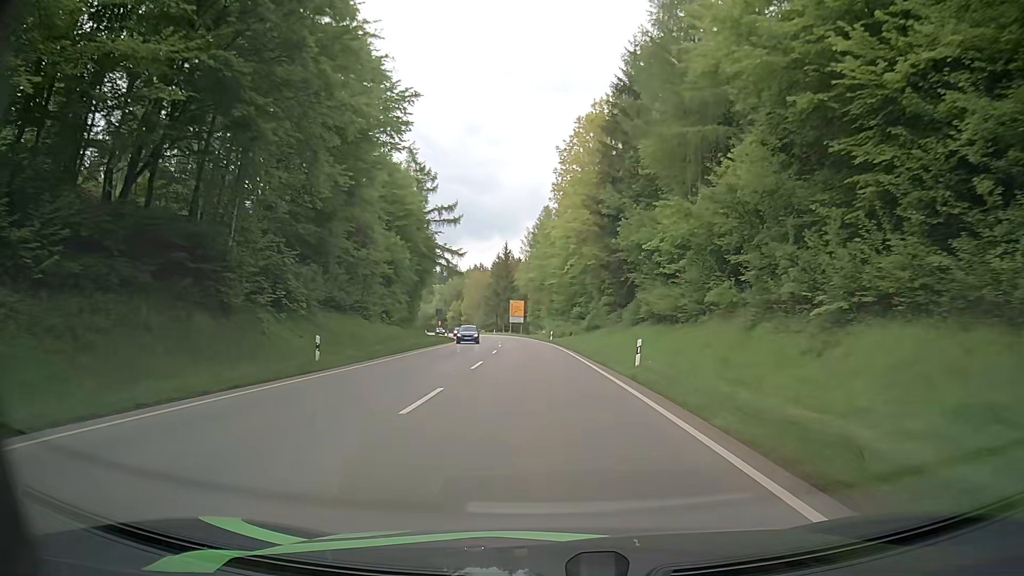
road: secondary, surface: asphalt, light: Day
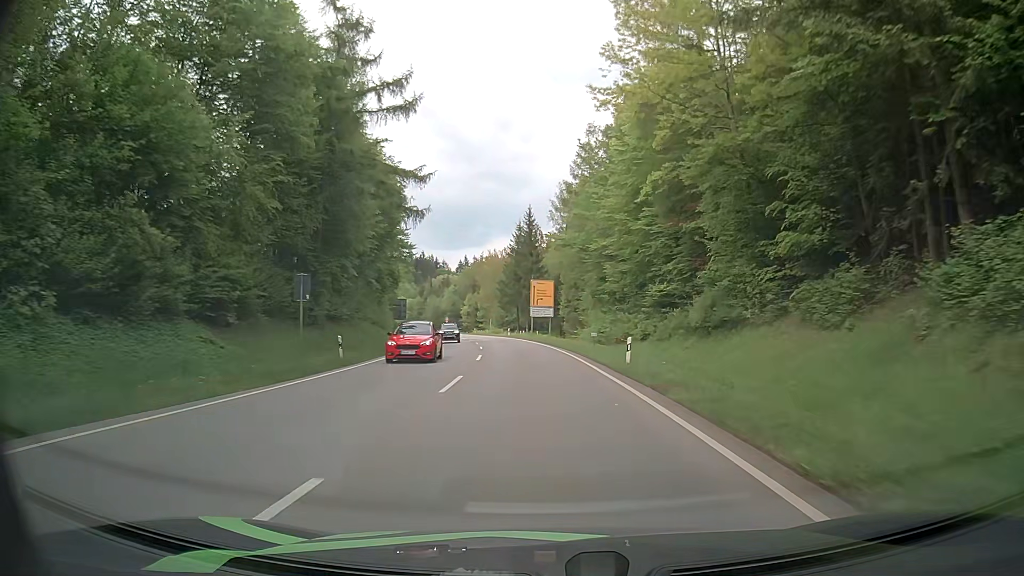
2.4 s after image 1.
(-1.0, +43.7) m; -3°
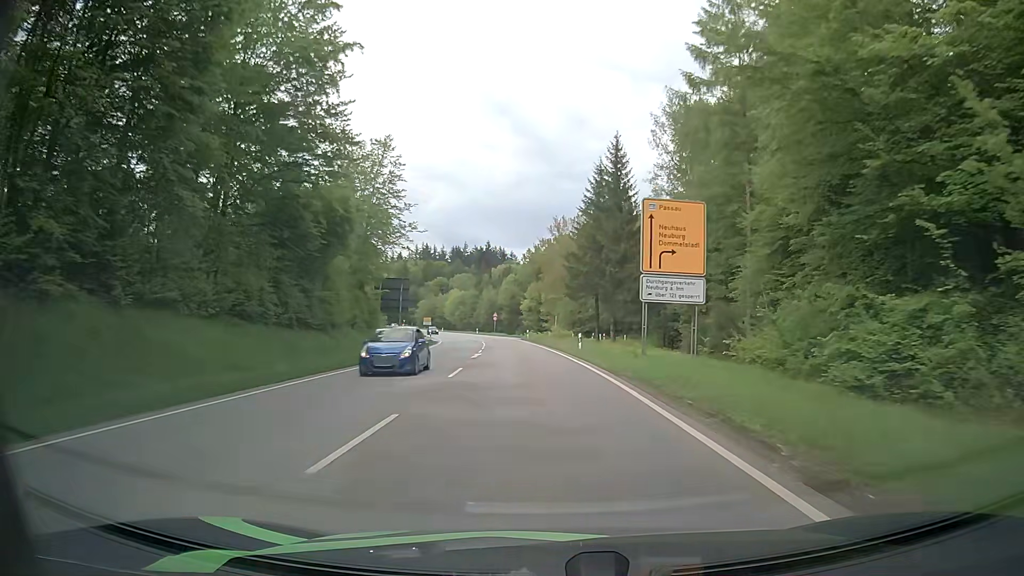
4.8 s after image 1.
(-2.1, +43.9) m; -6°
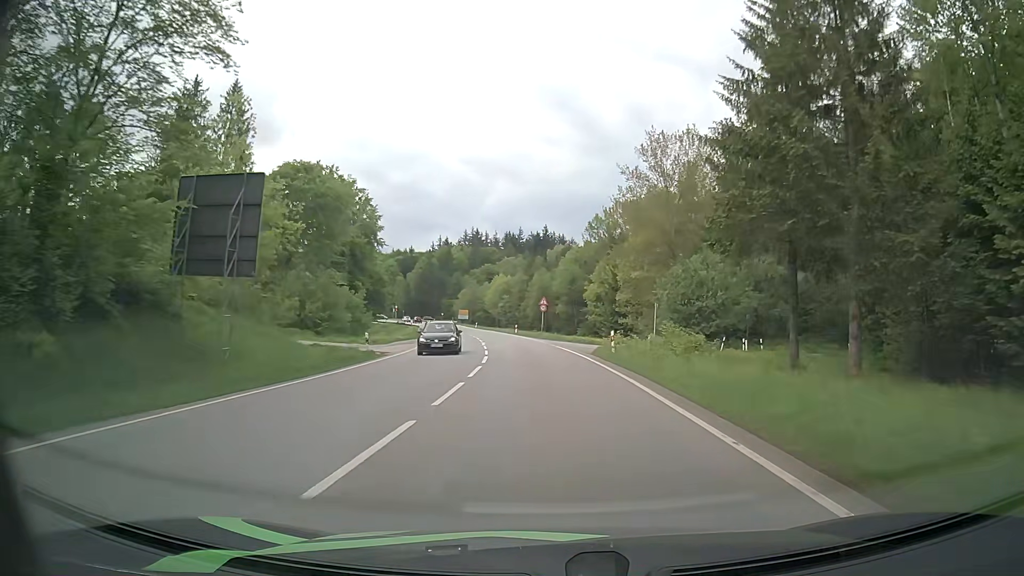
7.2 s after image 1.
(-2.4, +44.2) m; -5°
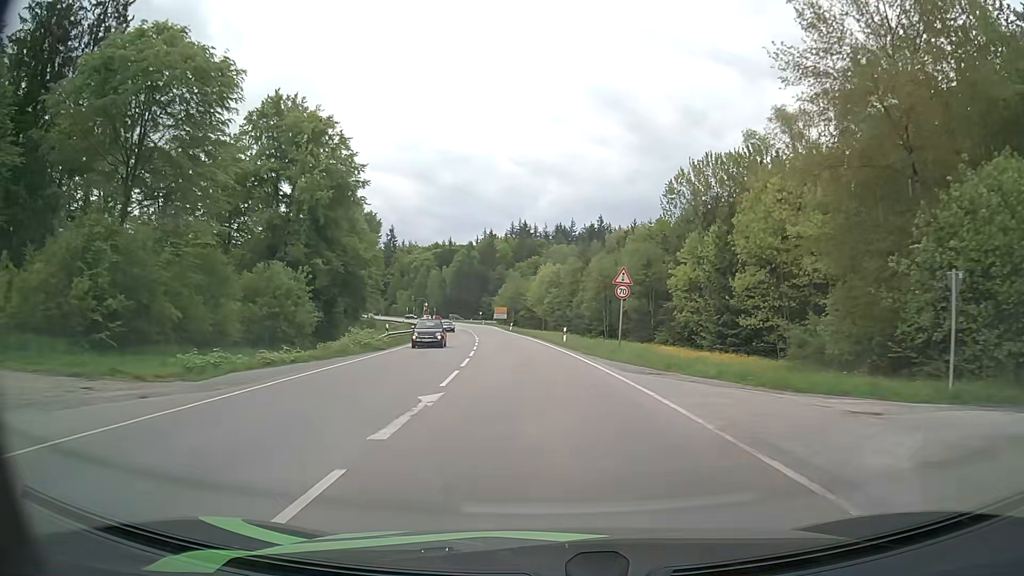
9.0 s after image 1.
(-1.1, +33.4) m; -4°
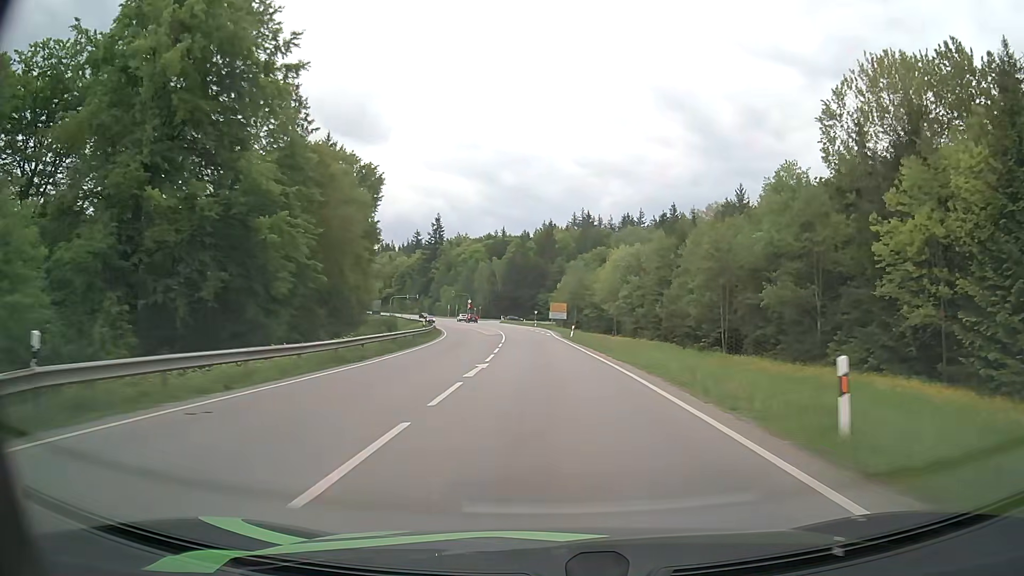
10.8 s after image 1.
(-1.7, +33.3) m; -5°
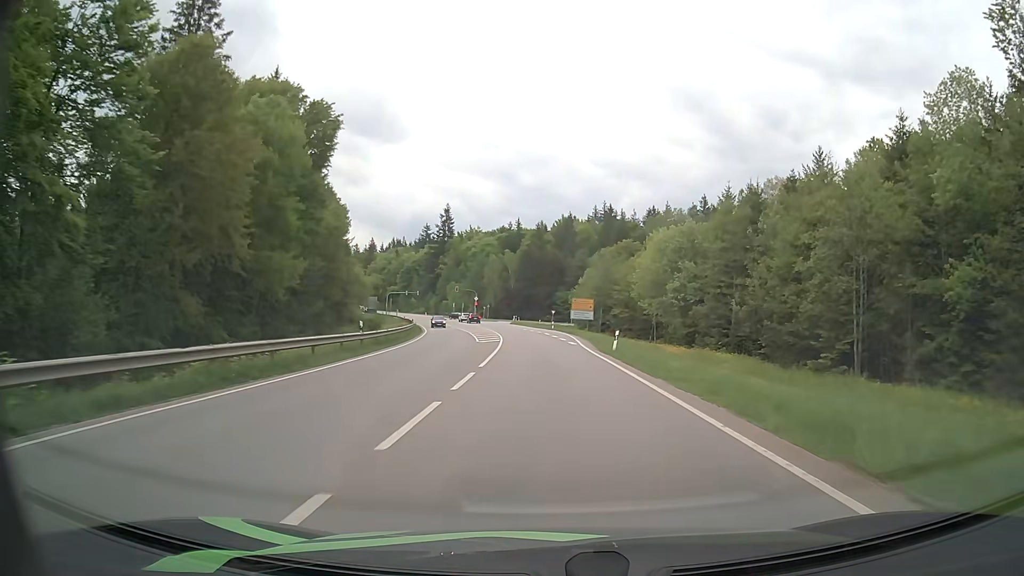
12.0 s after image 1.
(-0.4, +21.9) m; -2°
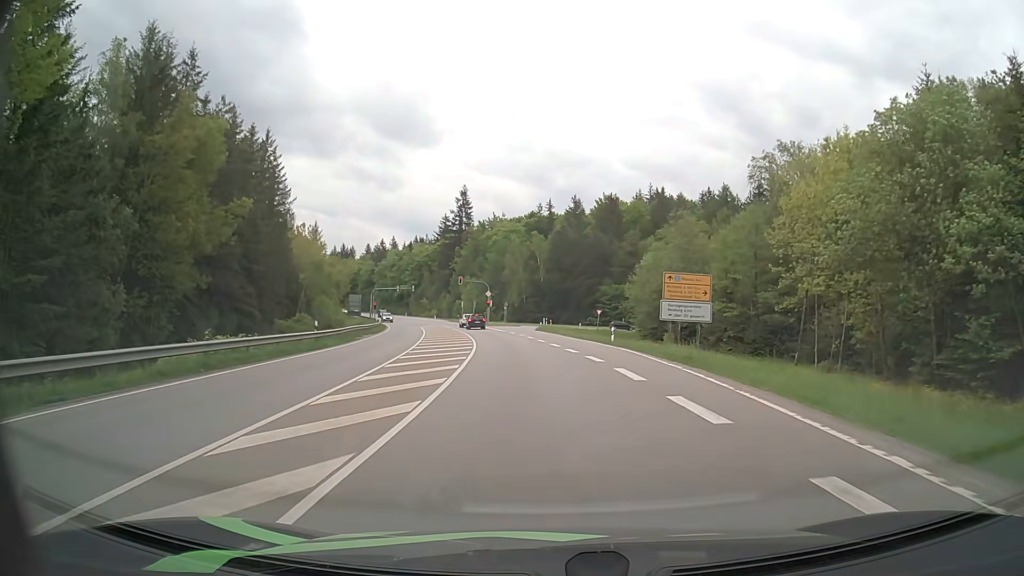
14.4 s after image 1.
(-0.9, +40.1) m; -3°
(0, +10) (-1, +20) (-1, +30) (-2, +40) (-4, +50) (-5, +60) (-7, +69) (-9, +79) (-11, +89) (-14, +99) m
